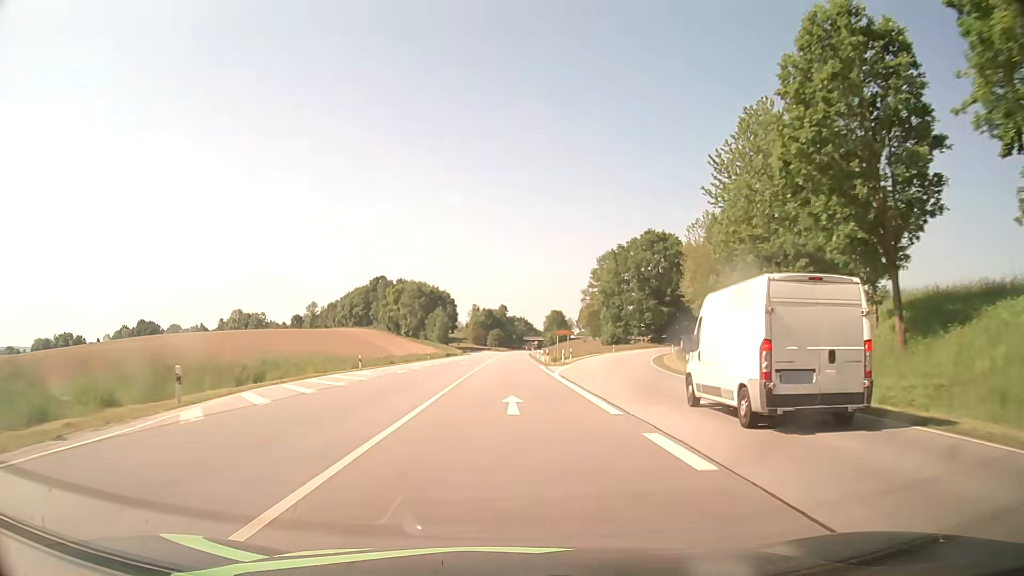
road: secondary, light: Day
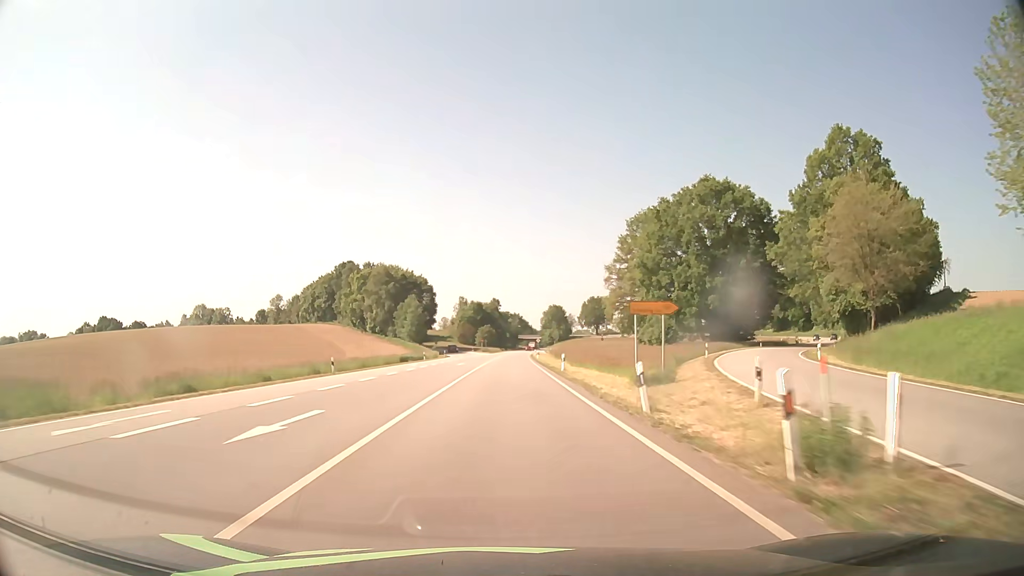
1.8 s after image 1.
(+0.1, +44.4) m; +1°
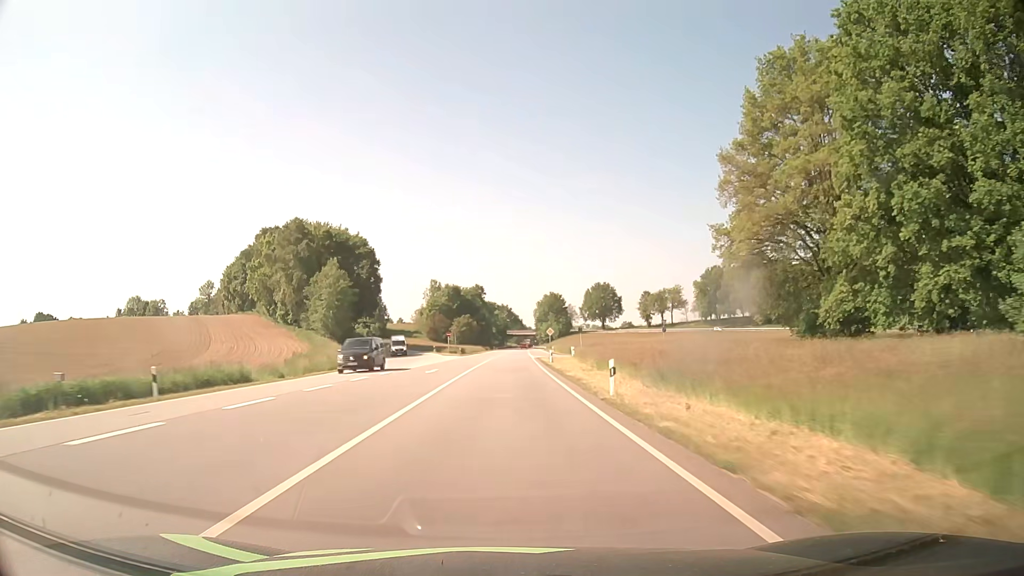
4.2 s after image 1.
(+0.3, +61.1) m; +1°
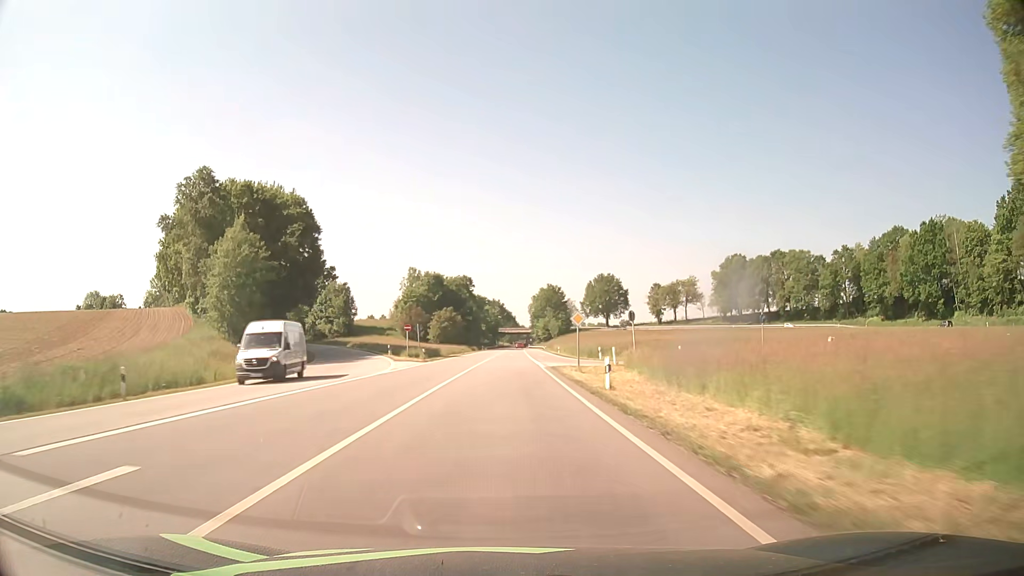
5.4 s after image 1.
(+0.2, +31.0) m; +1°
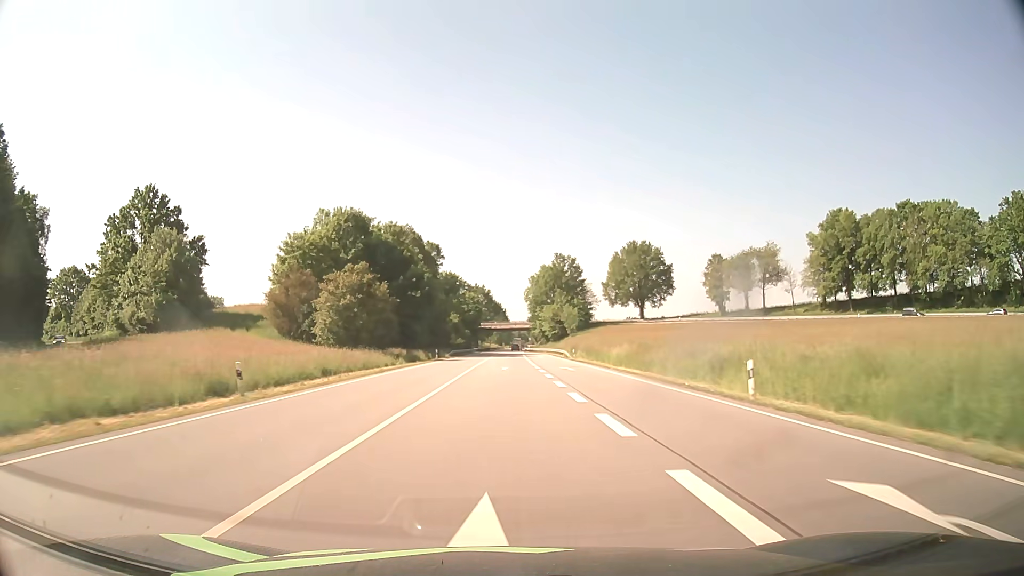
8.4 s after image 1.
(+0.9, +78.2) m; +1°
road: primary
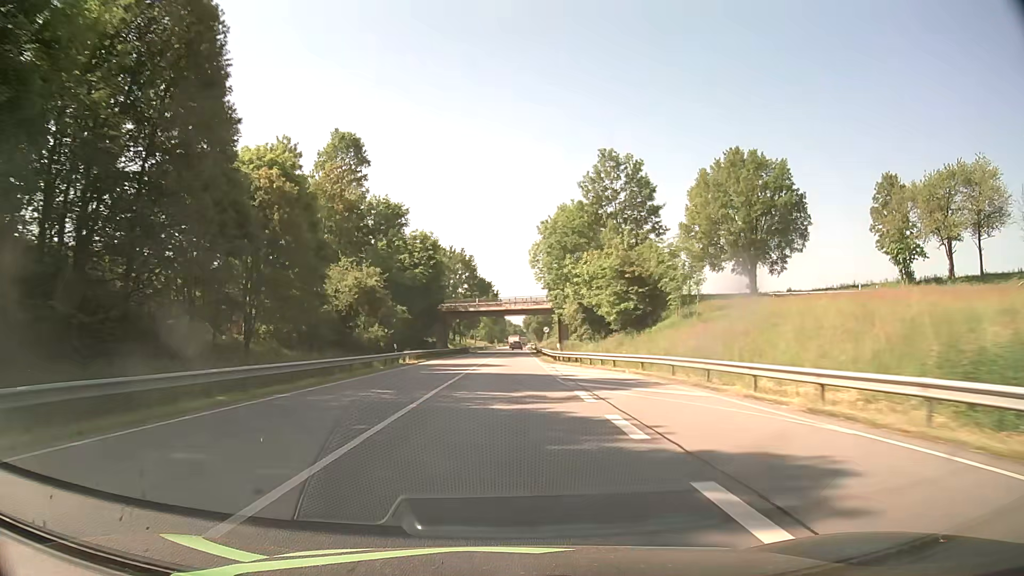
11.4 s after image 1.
(+0.4, +78.8) m; +1°
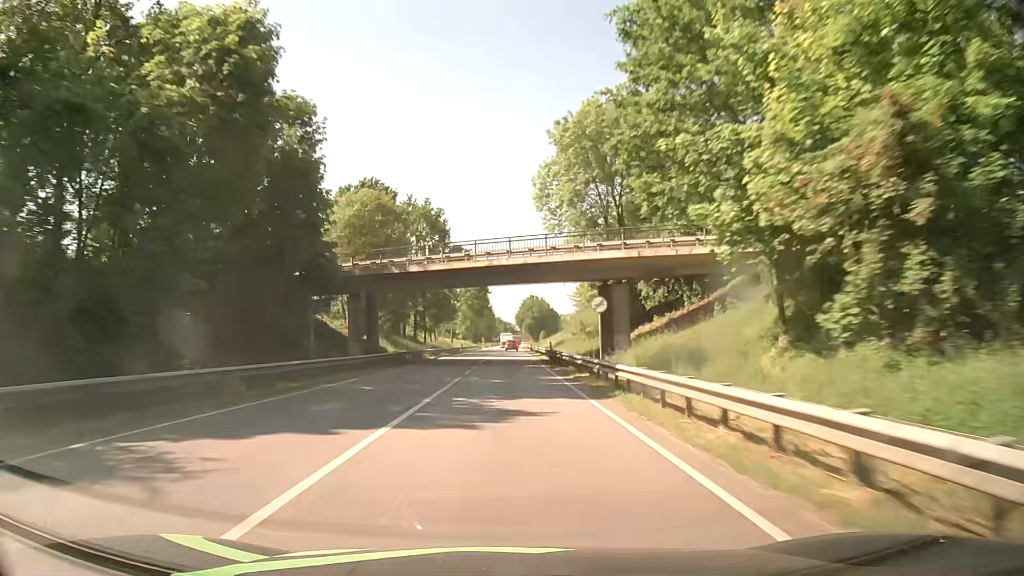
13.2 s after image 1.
(+0.4, +47.3) m; +1°
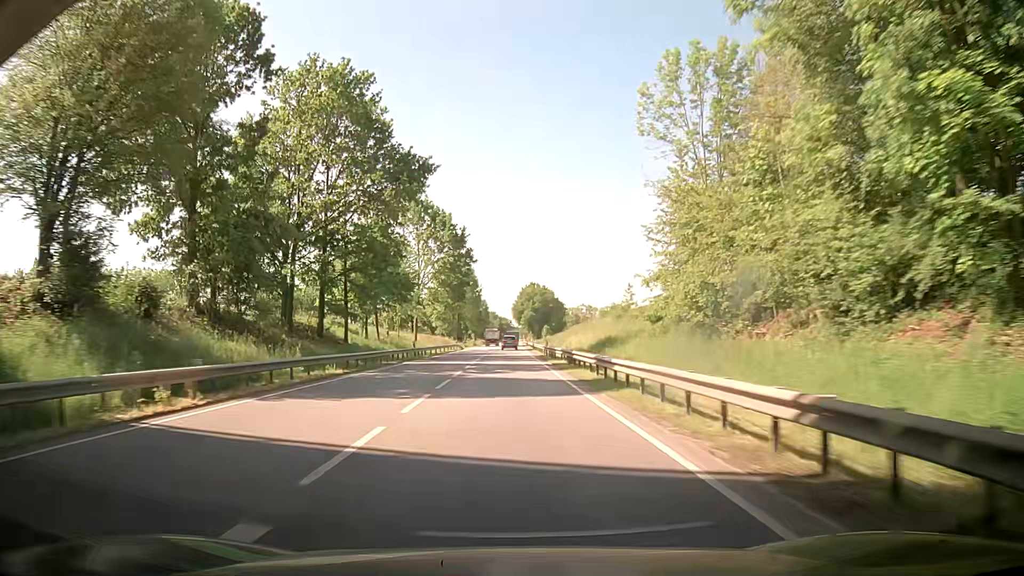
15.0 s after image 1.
(+0.2, +45.8) m; +1°
(0, +10) (0, +20) (0, +30) (0, +40) (0, +50) (0, +60) (0, +70) (0, +80) (+1, +90) (+1, +100) m
